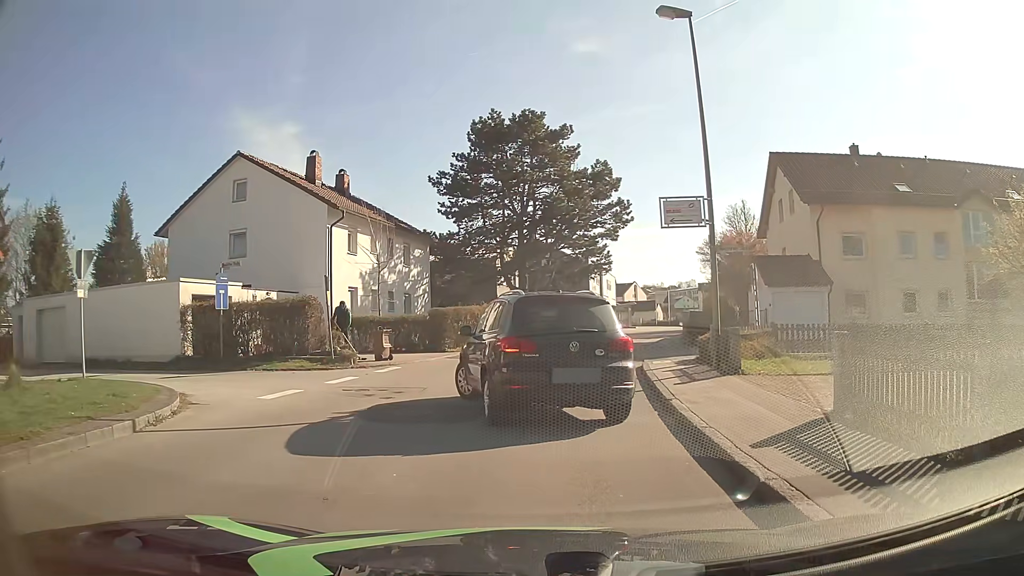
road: unclassified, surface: asphalt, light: Day
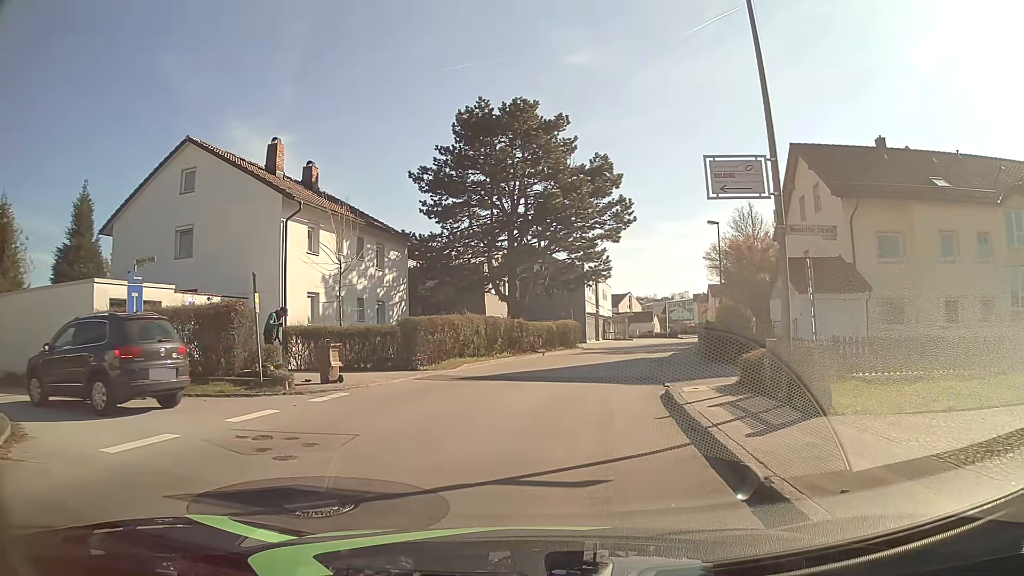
(0.0, +4.8) m; 0°
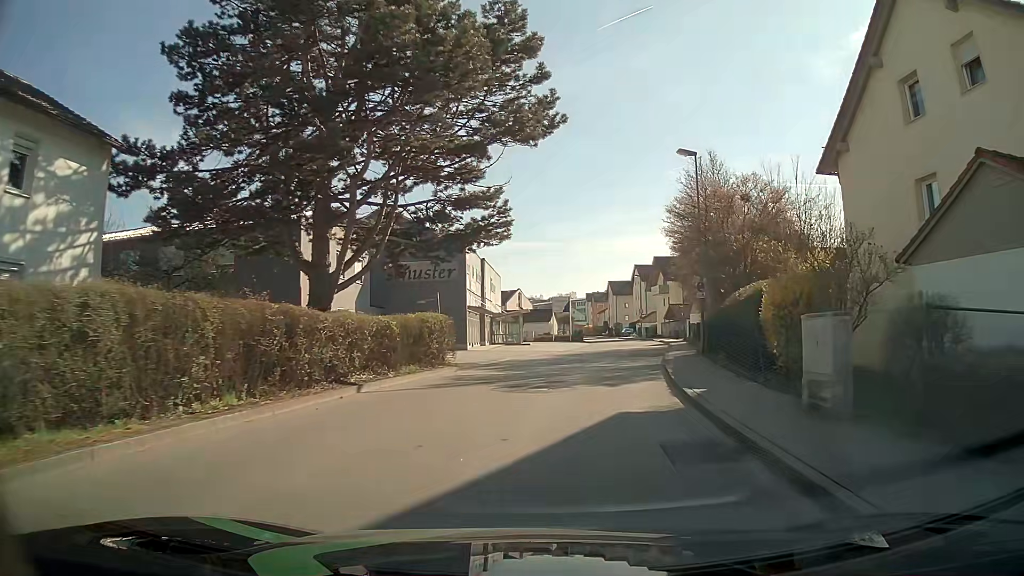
(+1.6, +20.2) m; +10°
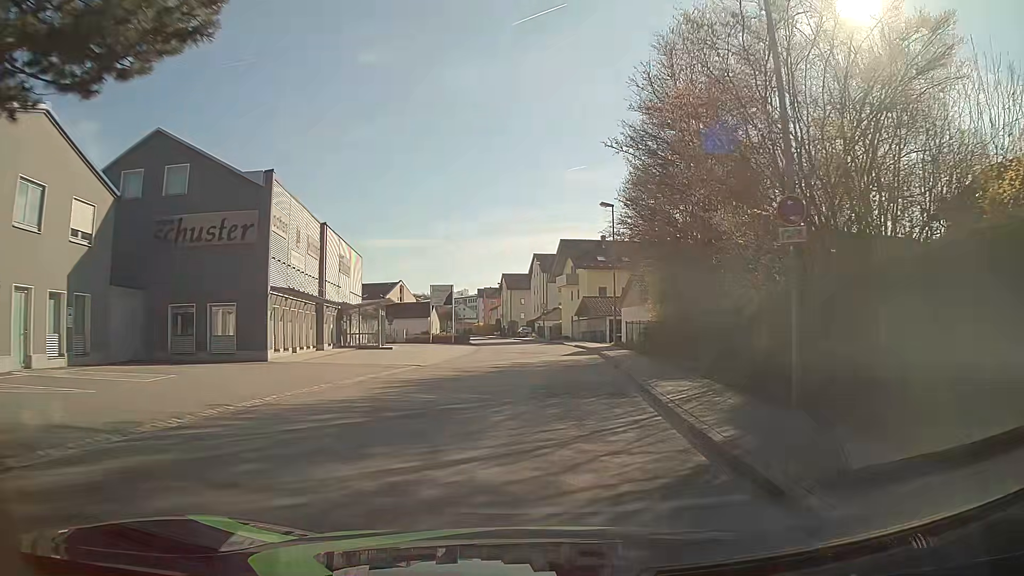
(+1.5, +18.1) m; +10°
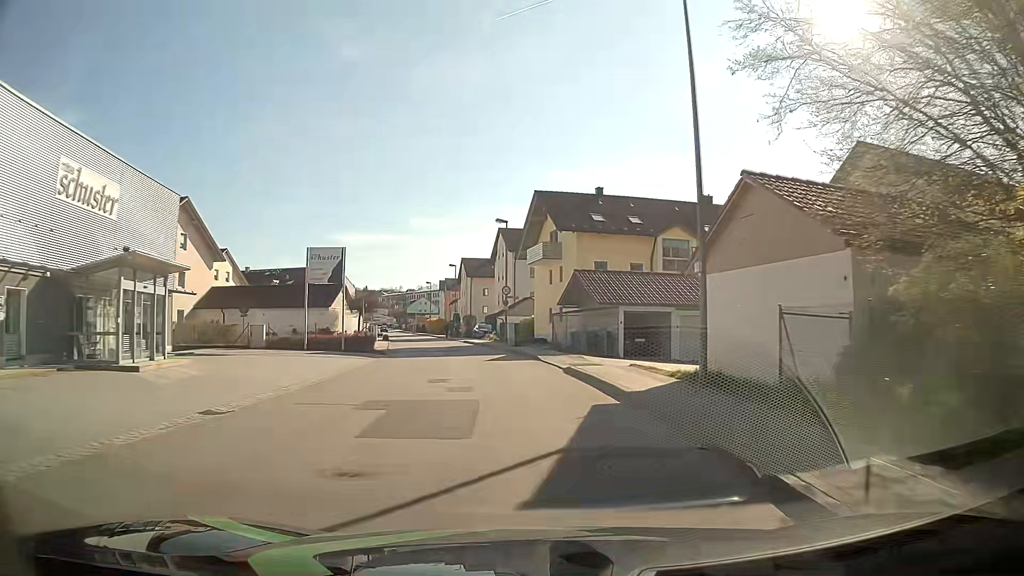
(+0.6, +26.4) m; +1°
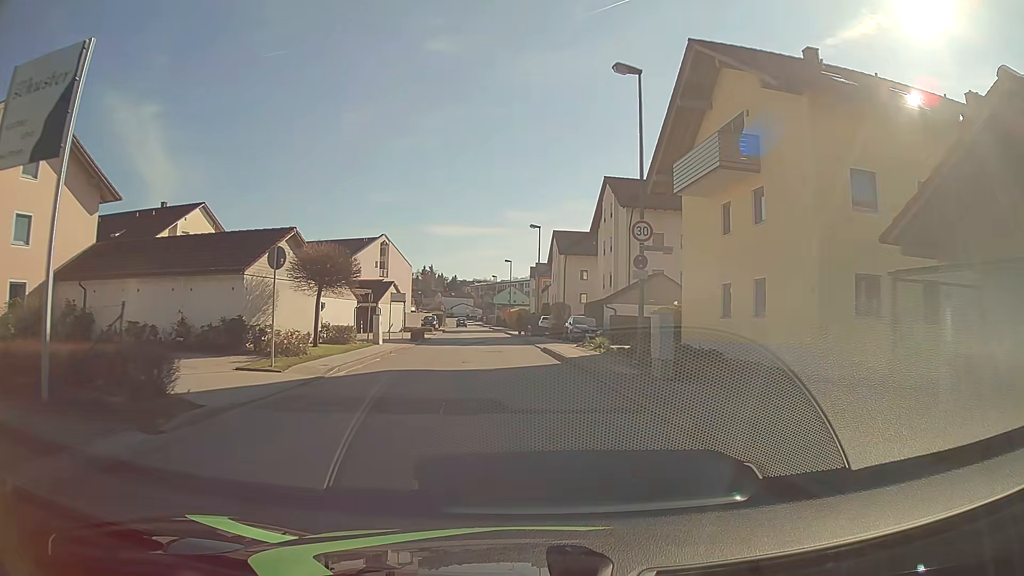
(-1.6, +26.6) m; -8°
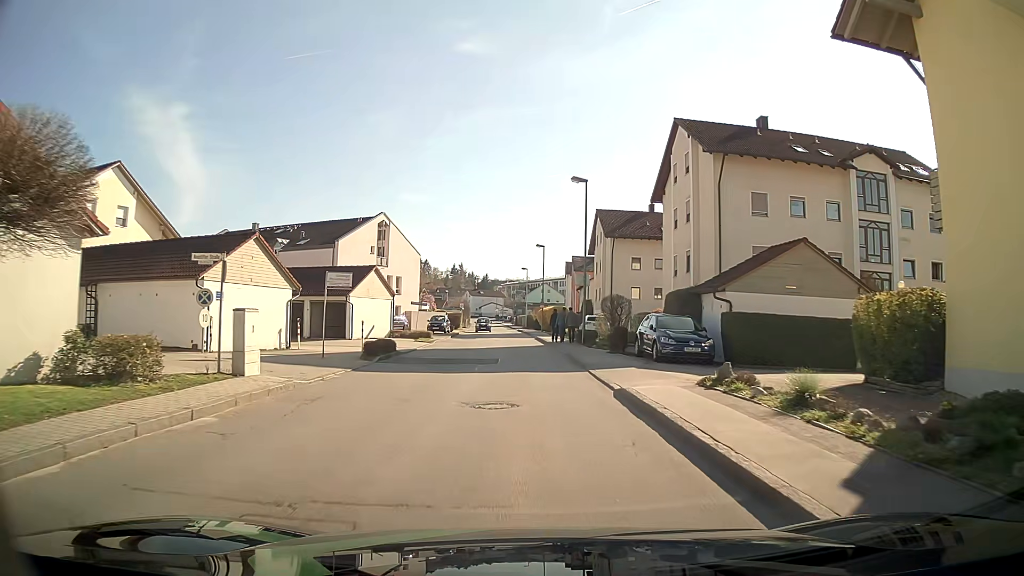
(-0.3, +17.0) m; -3°
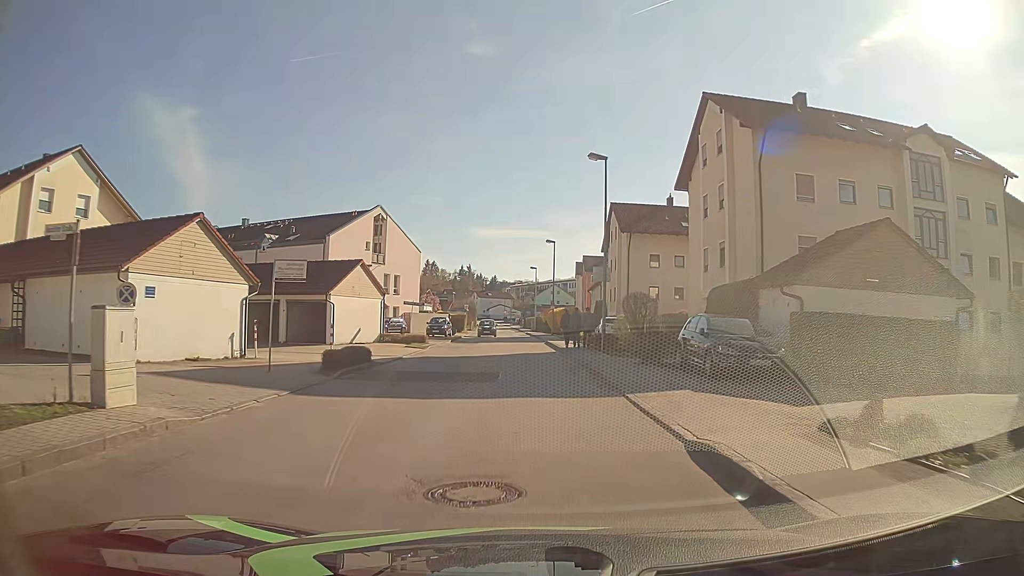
(0.0, +5.1) m; 0°
(0, +10) (0, +20) (0, +30) (-1, +40) (-1, +50) (-1, +60) (-2, +70) (-2, +80) (-3, +90) (-3, +100) m
